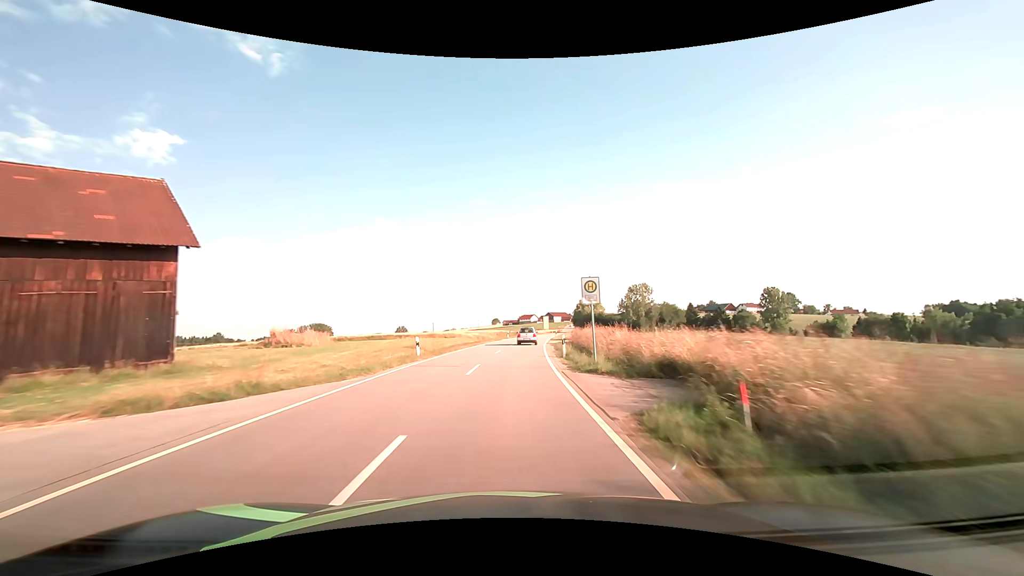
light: Day
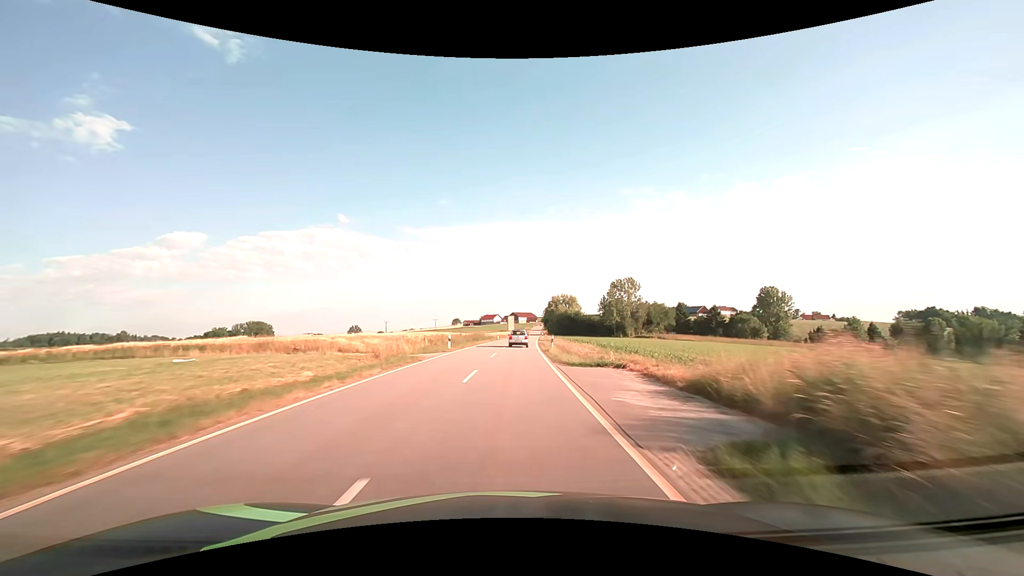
(+1.3, +38.2) m; +4°
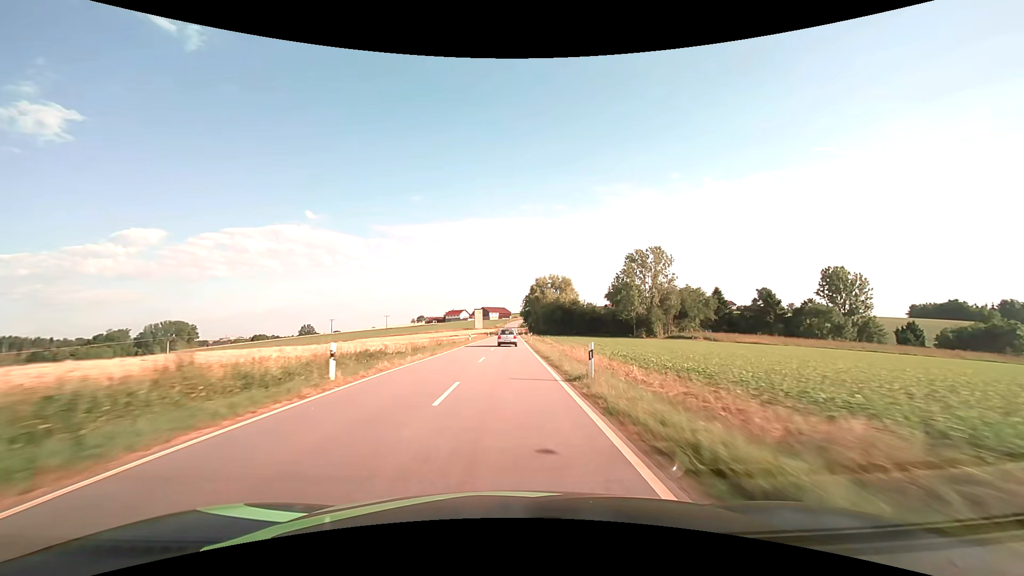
(+2.4, +64.8) m; +3°
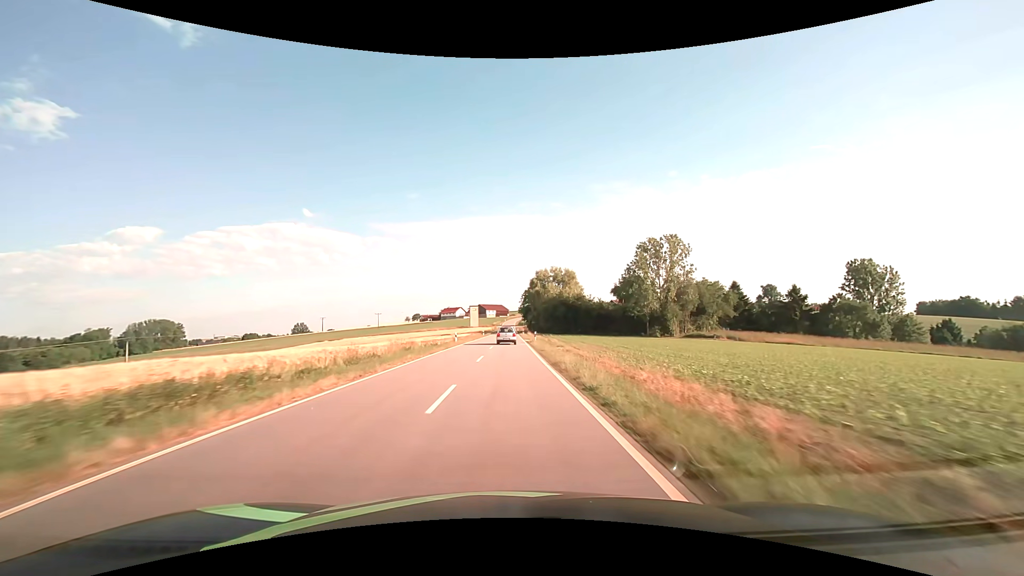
(+0.1, +13.2) m; 0°
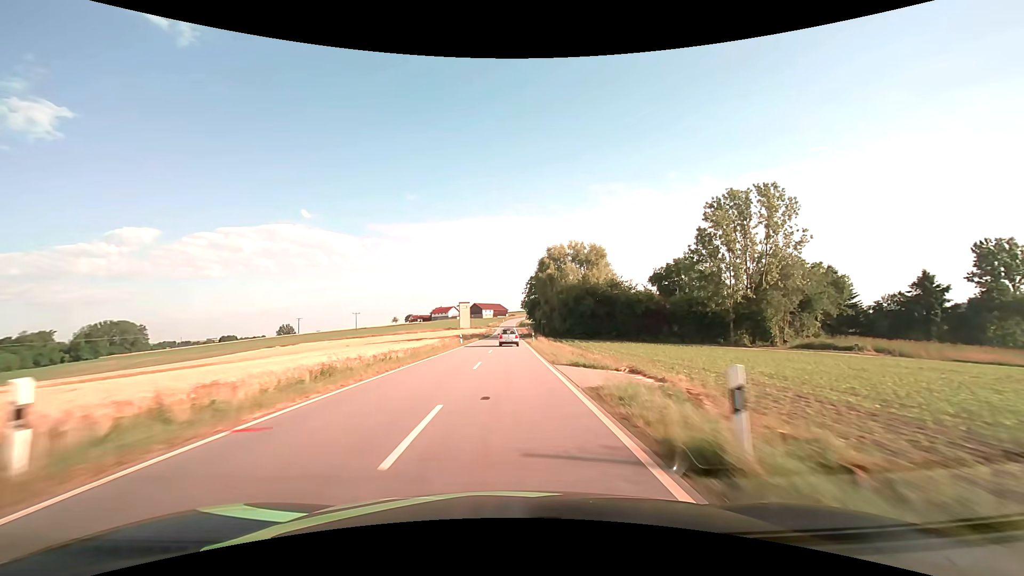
(+0.1, +39.6) m; 0°
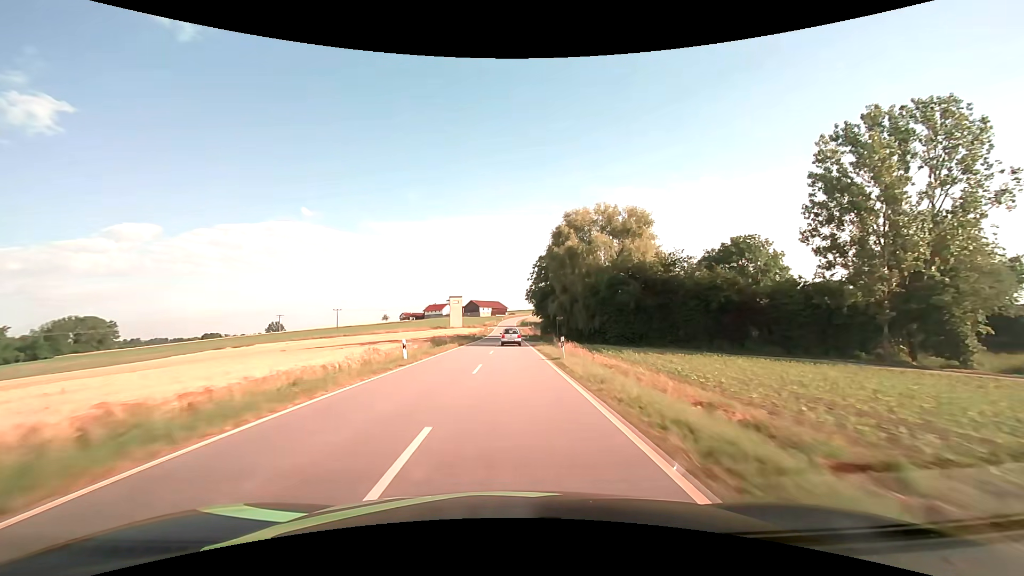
(0.0, +26.5) m; 0°
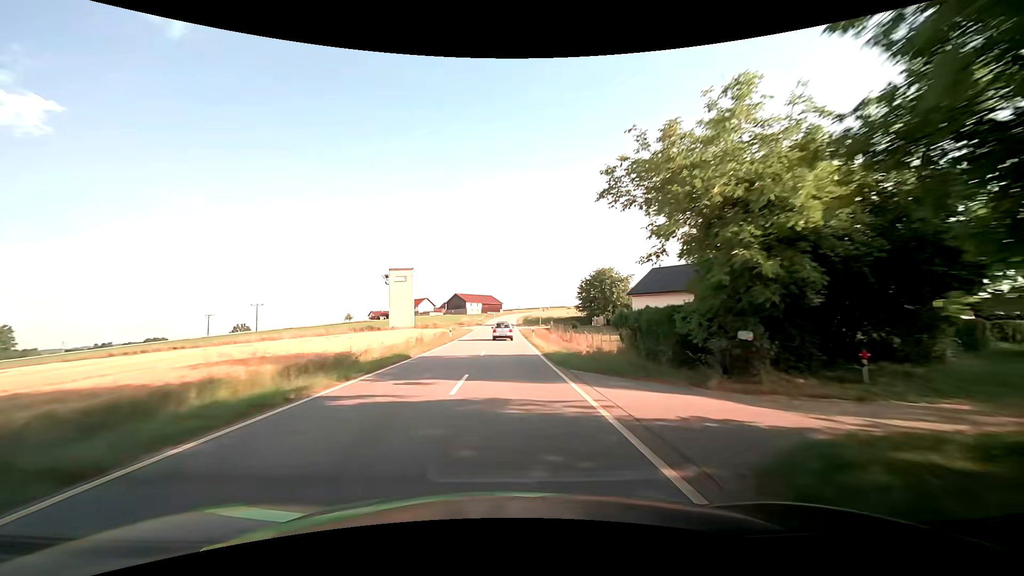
(+0.3, +66.1) m; 0°
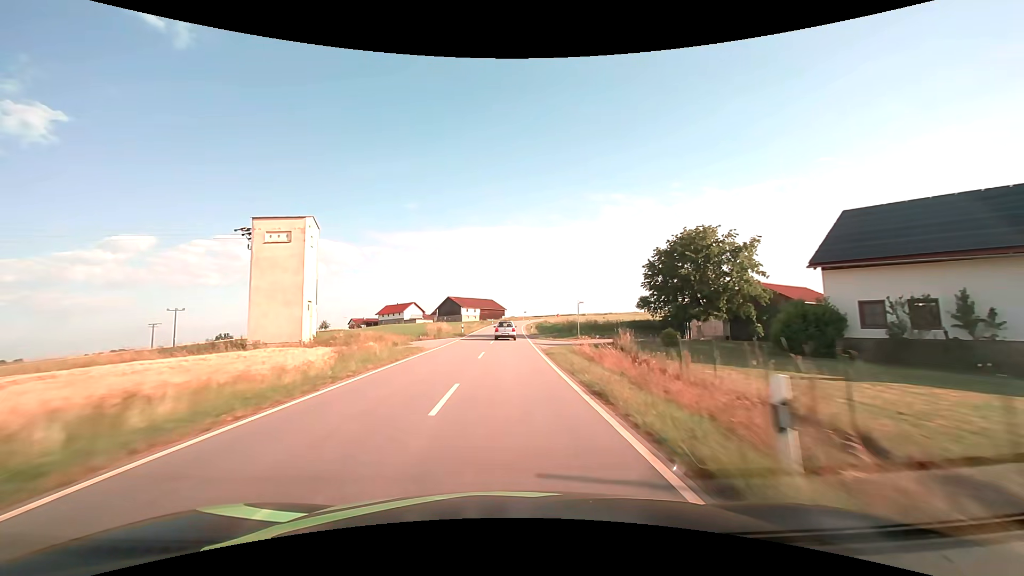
(-0.1, +38.9) m; 0°
(0, +10) (0, +20) (0, +30) (0, +40) (0, +50) (0, +60) (+1, +70) (+1, +80) (+2, +90) (+2, +100) m
